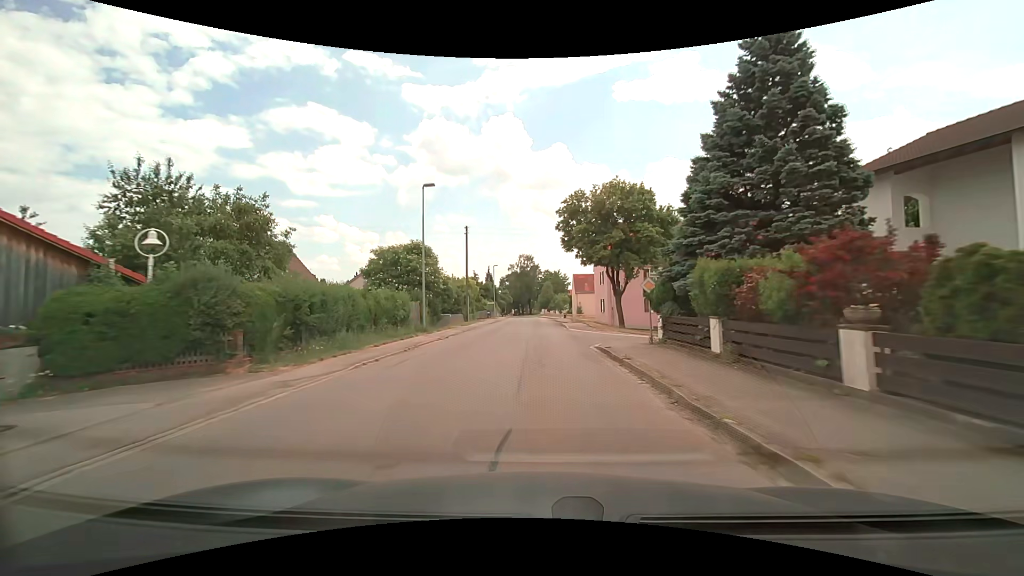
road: unclassified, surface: asphalt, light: Day
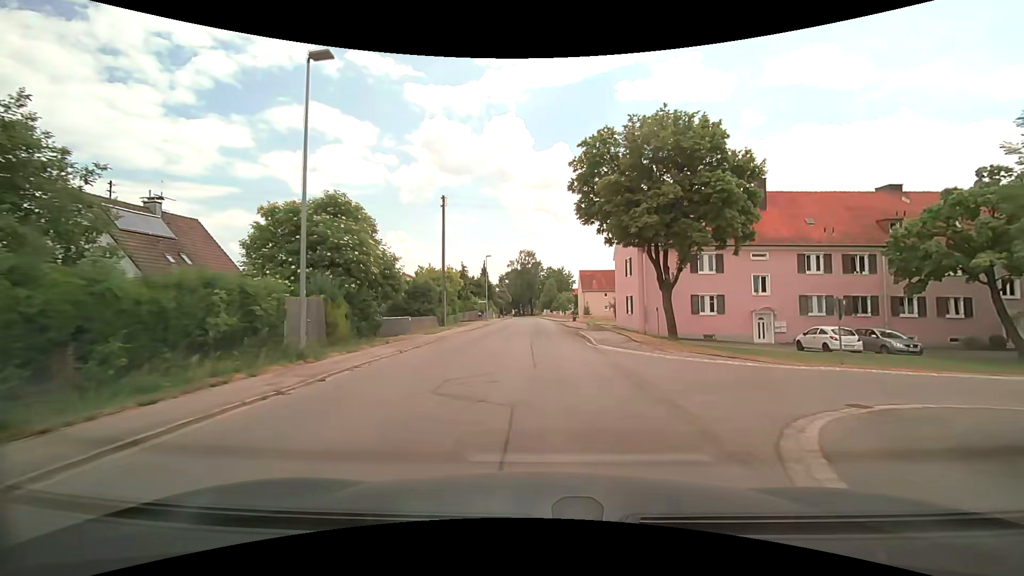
(-0.1, +14.5) m; -1°
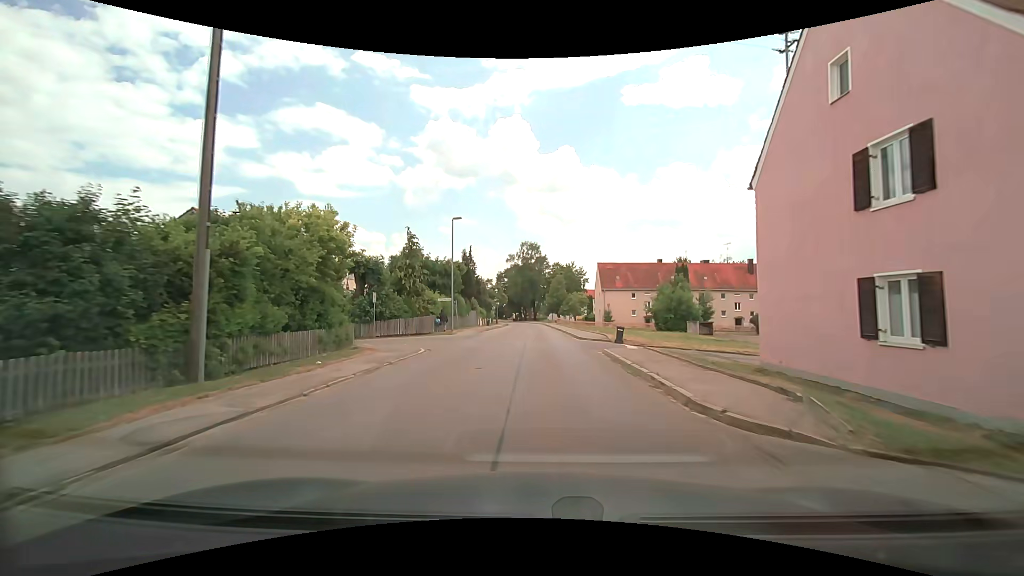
(0.0, +28.5) m; -1°
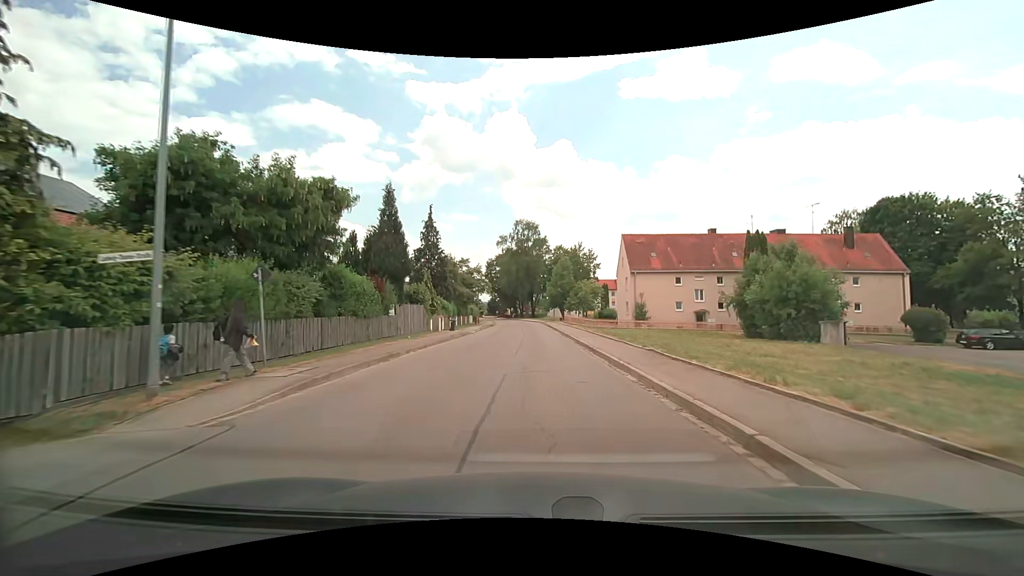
(+0.2, +28.1) m; +1°
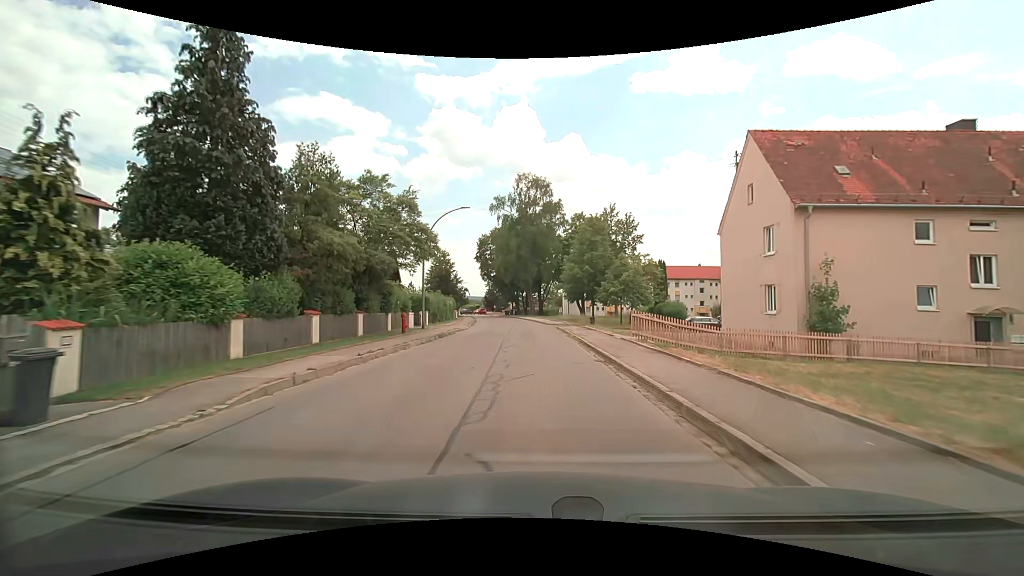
(-0.5, +35.2) m; -1°
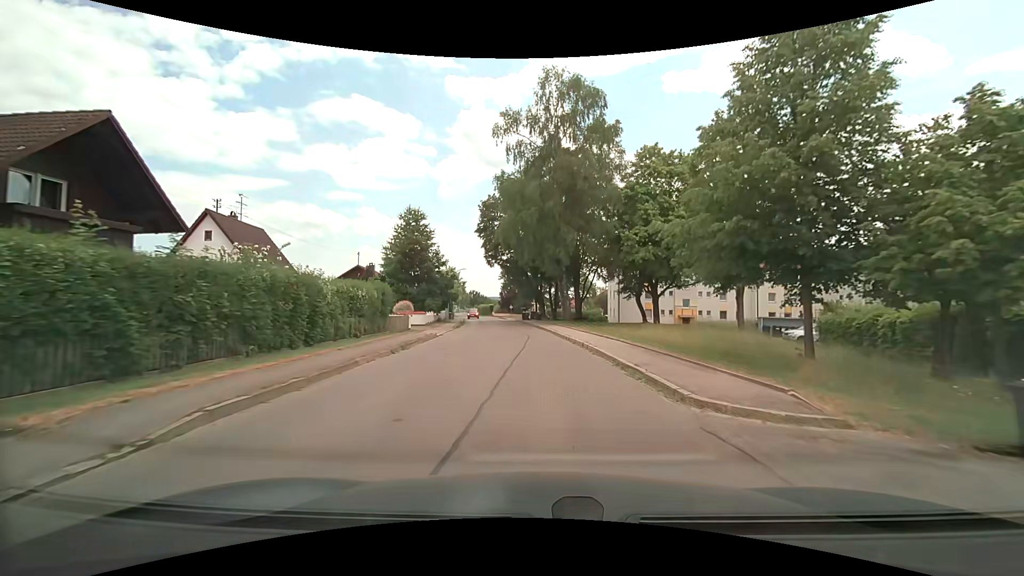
(-0.8, +35.6) m; -3°
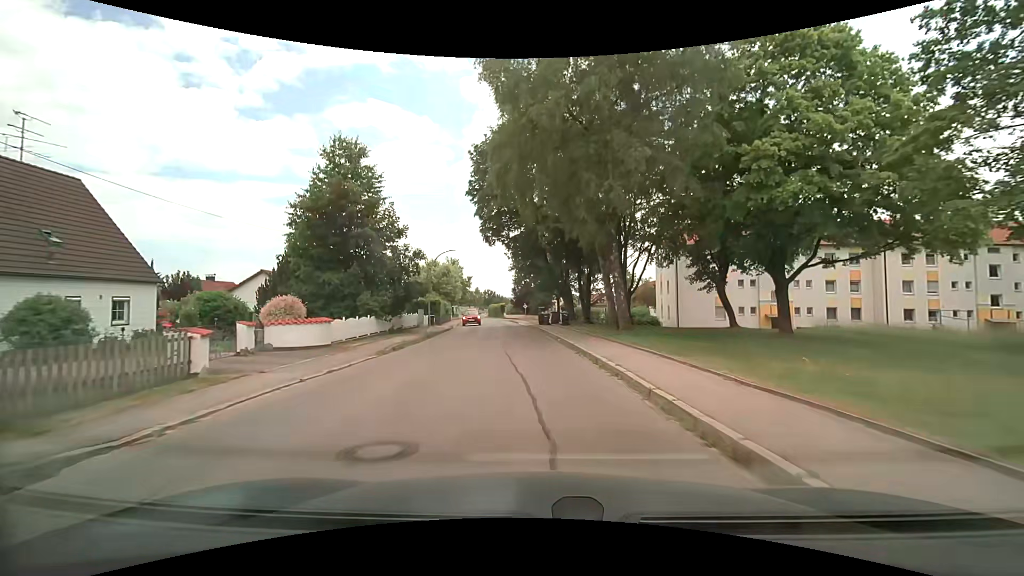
(-0.3, +21.5) m; -2°
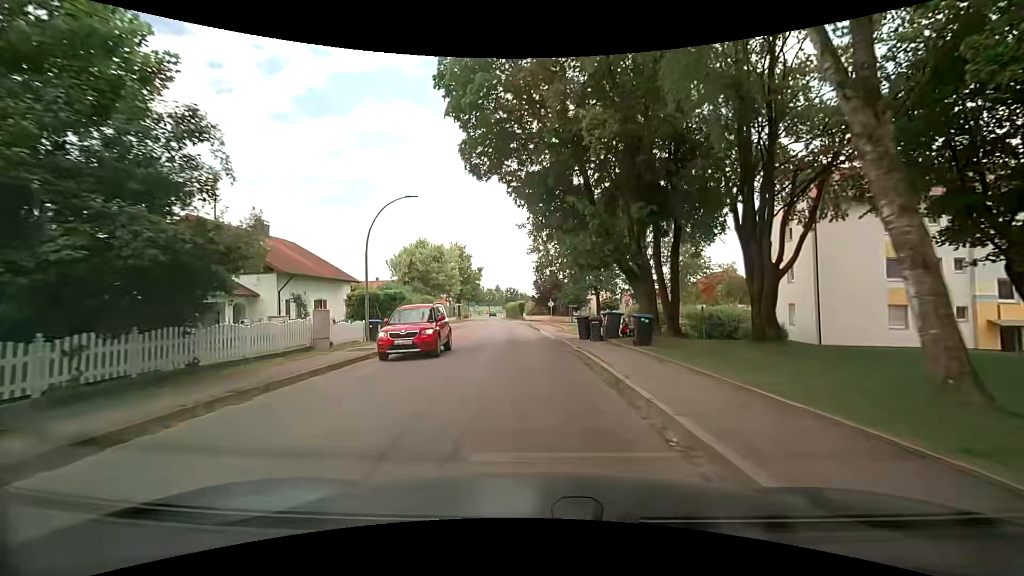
(-0.4, +21.2) m; -3°
(0, +10) (-1, +20) (-2, +30) (-3, +40) (-4, +50) (-5, +60) (-6, +70) (-7, +80) (-9, +90) (-10, +99) m
